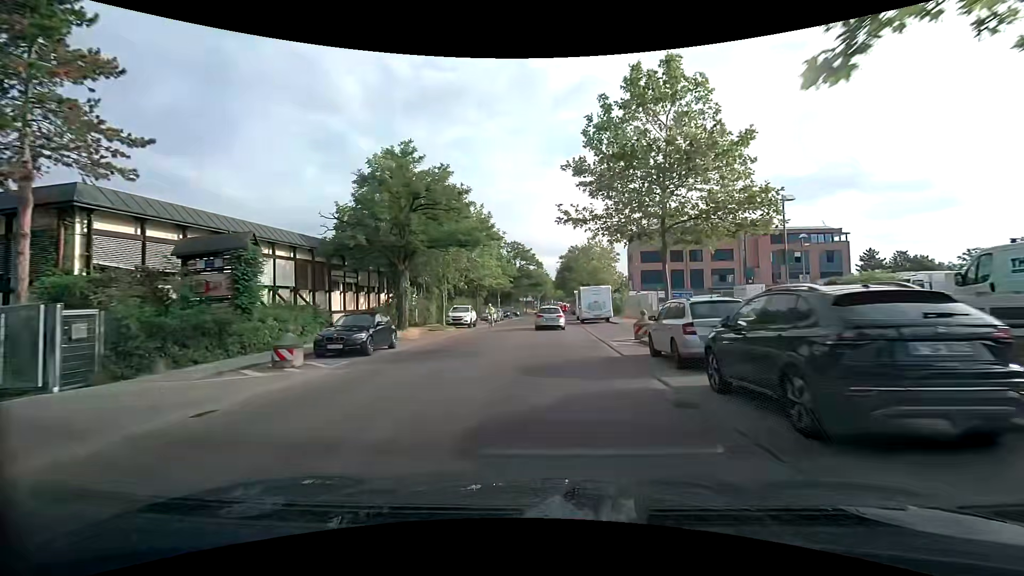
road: unclassified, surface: asphalt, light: Day
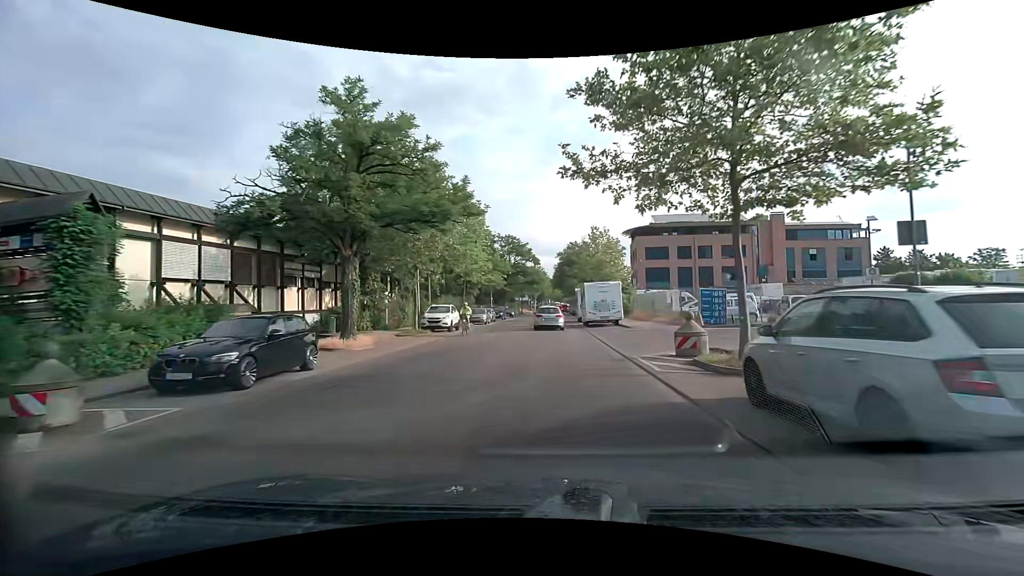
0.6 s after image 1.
(0.0, +6.5) m; 0°
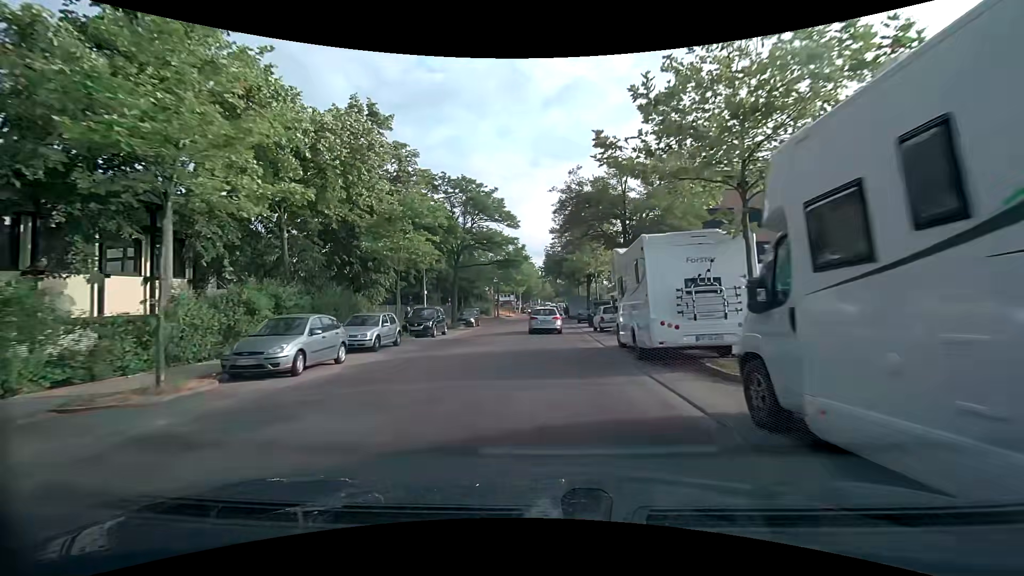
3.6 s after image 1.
(+0.5, +32.3) m; +2°
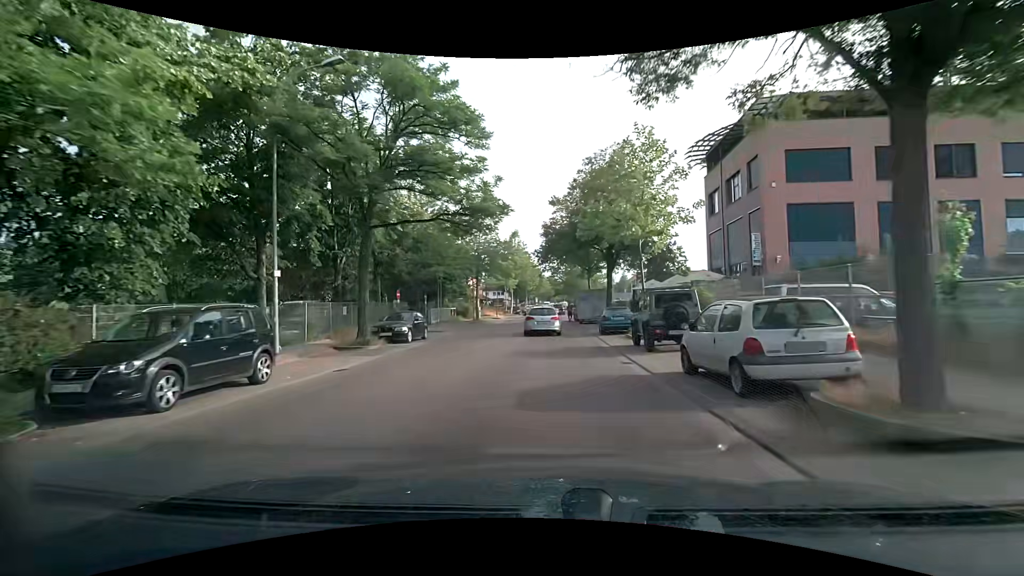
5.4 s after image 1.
(0.0, +18.9) m; 0°
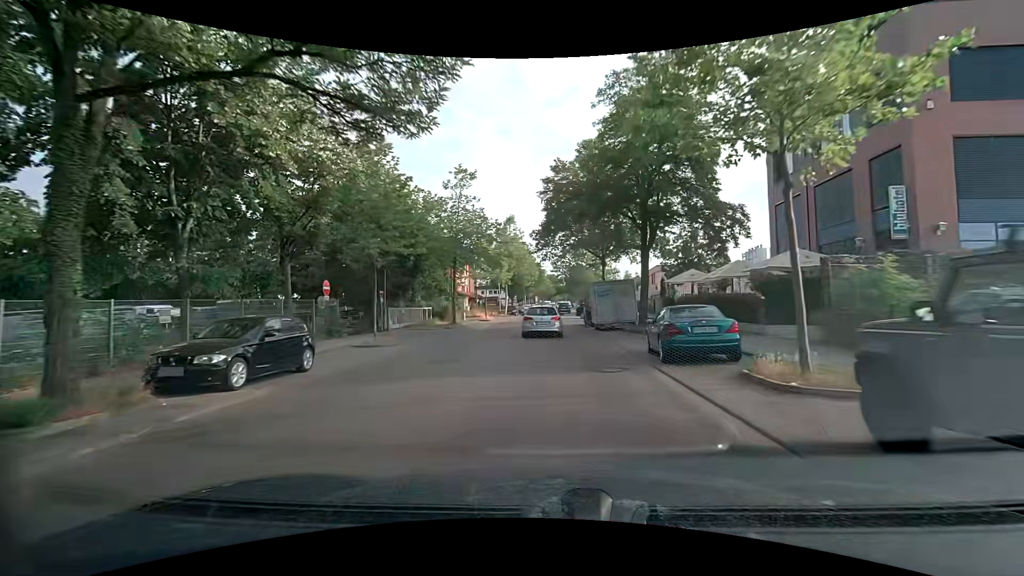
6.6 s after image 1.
(0.0, +12.3) m; 0°
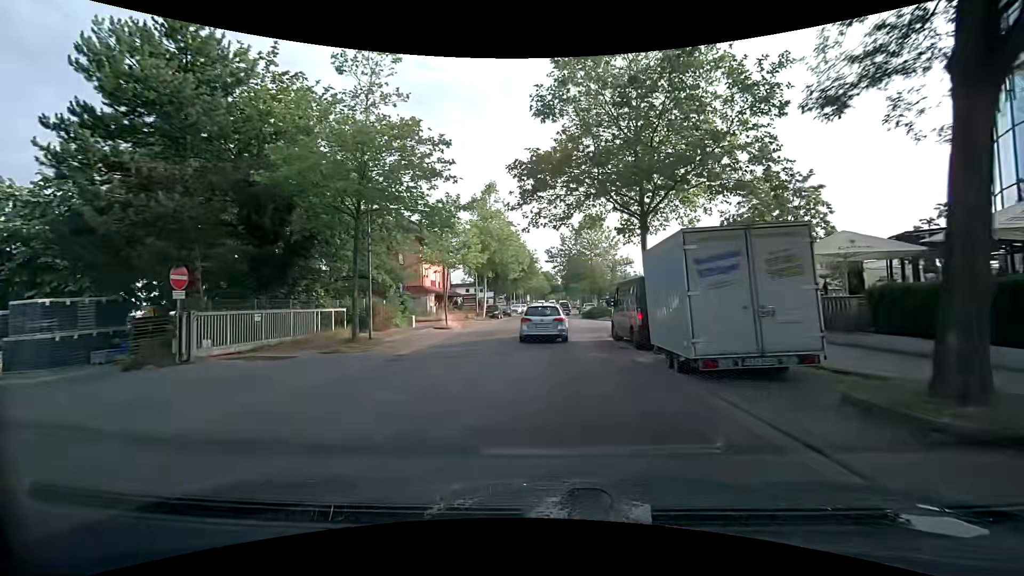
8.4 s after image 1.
(-0.1, +17.7) m; +1°
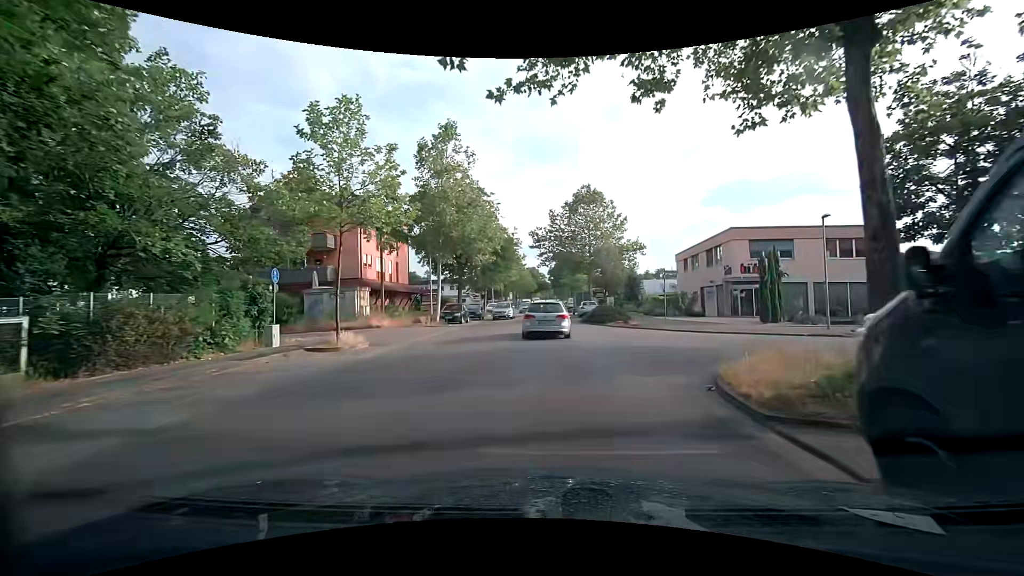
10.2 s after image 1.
(+0.2, +15.2) m; +1°
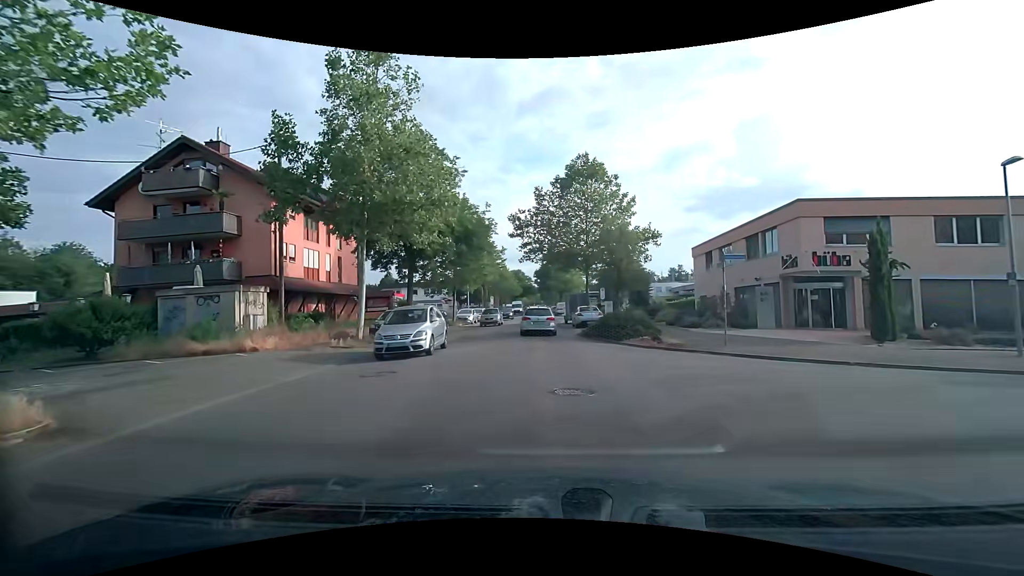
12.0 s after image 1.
(0.0, +11.3) m; +2°
(0, +10) (0, +20) (0, +30) (-1, +40) (-1, +50) (-1, +60) (-1, +70) (-1, +80) (-2, +90) (-2, +100) m
